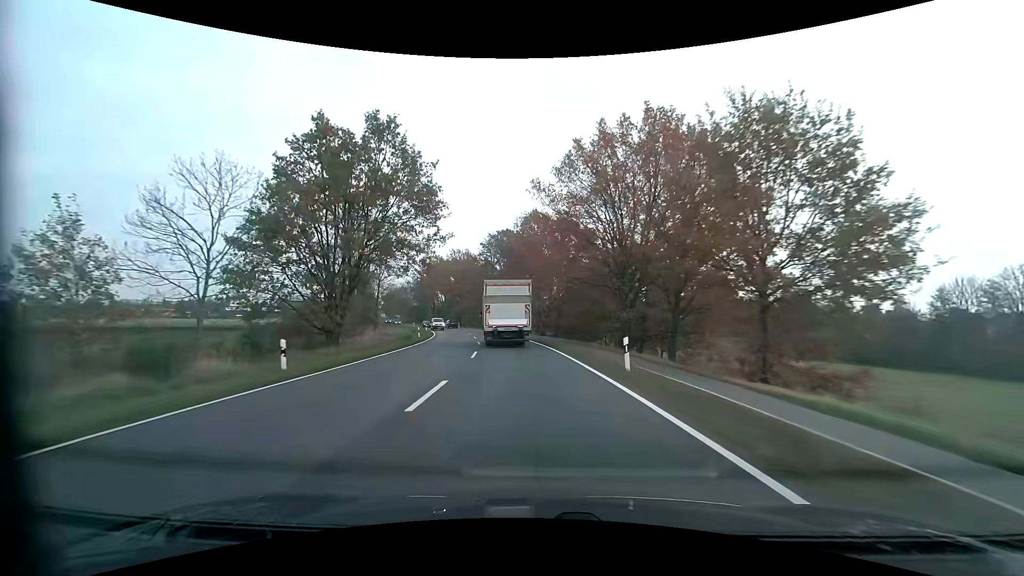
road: primary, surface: asphalt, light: Day
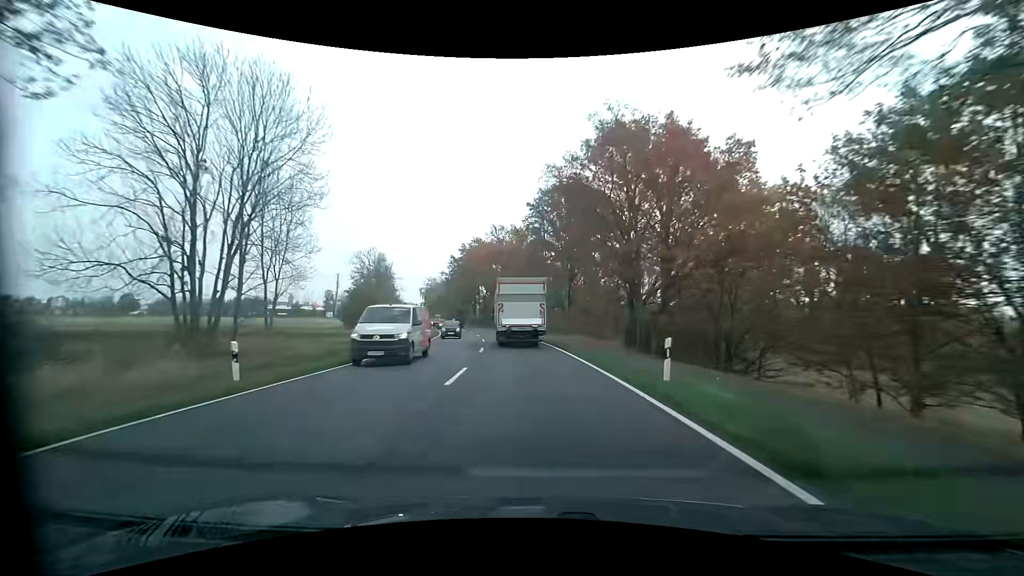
(-1.9, +33.0) m; -6°
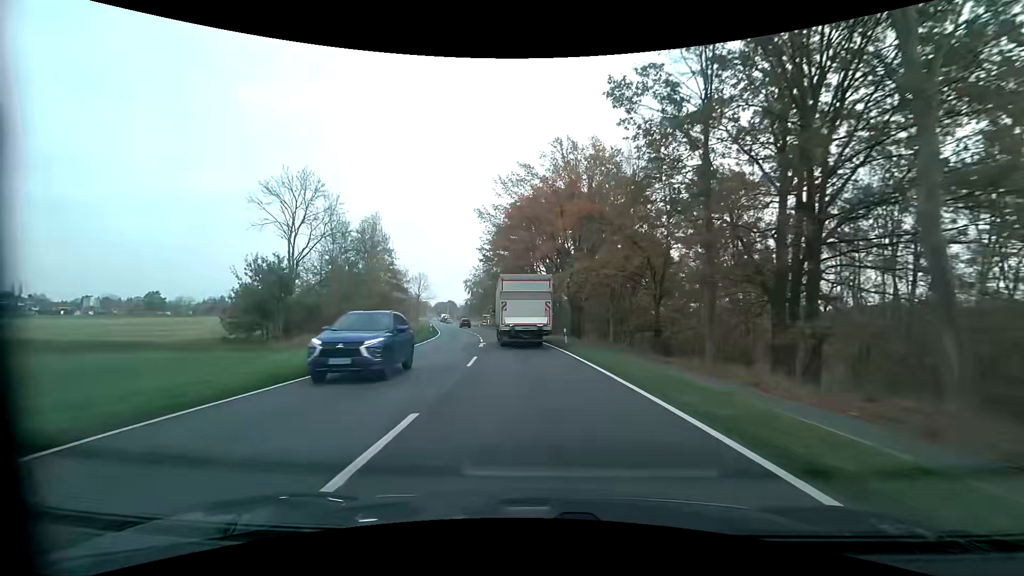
(-3.3, +43.9) m; -8°
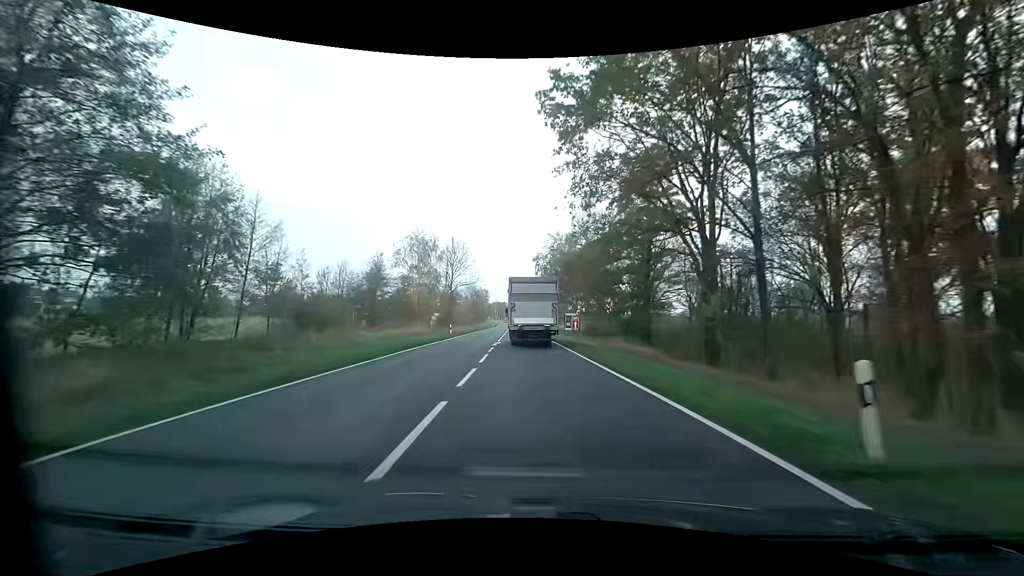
(-5.0, +52.8) m; -10°
(0, +10) (0, +20) (-1, +30) (-1, +40) (-2, +50) (-2, +60) (-2, +70) (-3, +80) (-3, +90) (-4, +100) m
